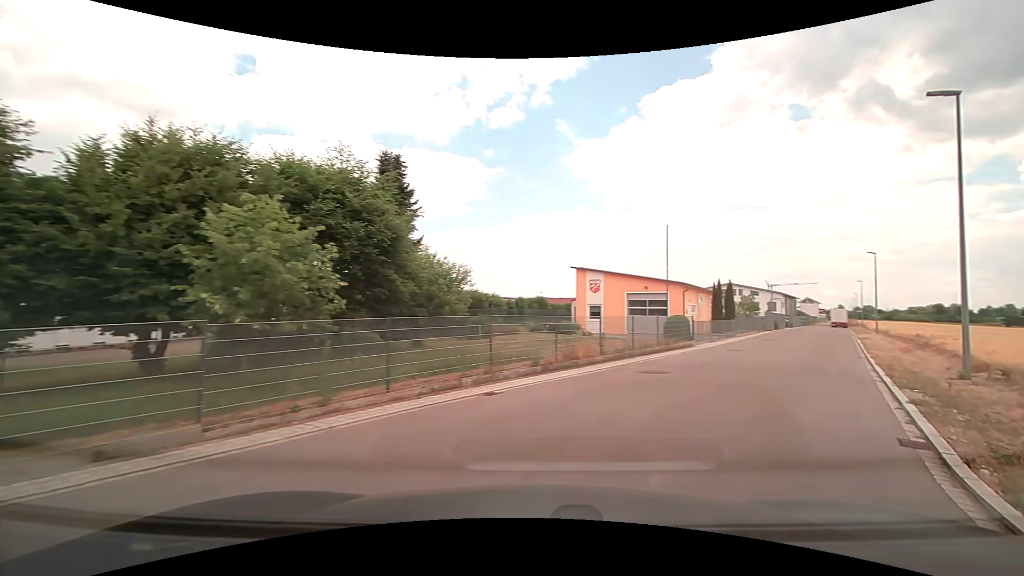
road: residential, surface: asphalt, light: Day
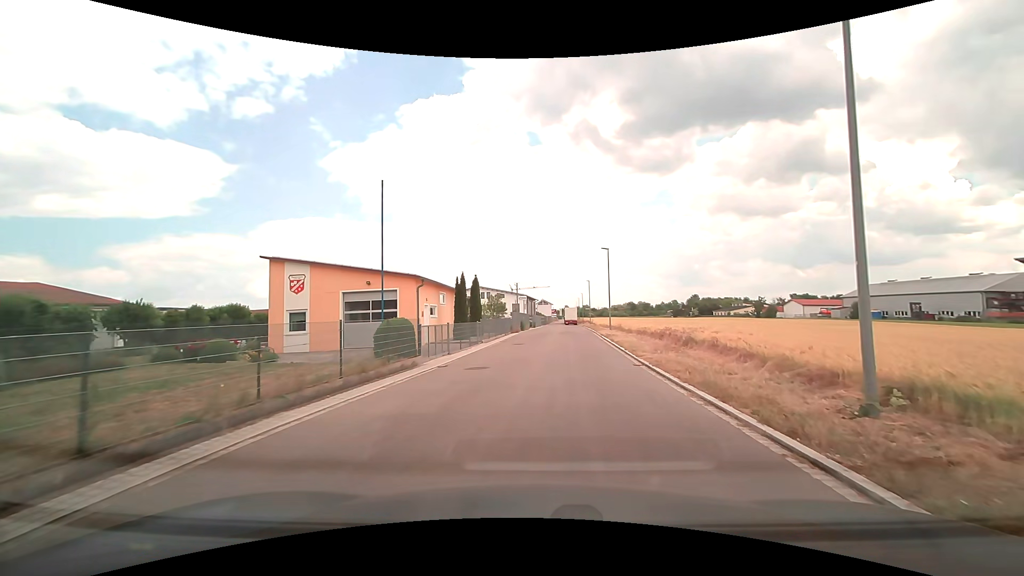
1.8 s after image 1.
(+3.2, +10.1) m; +27°
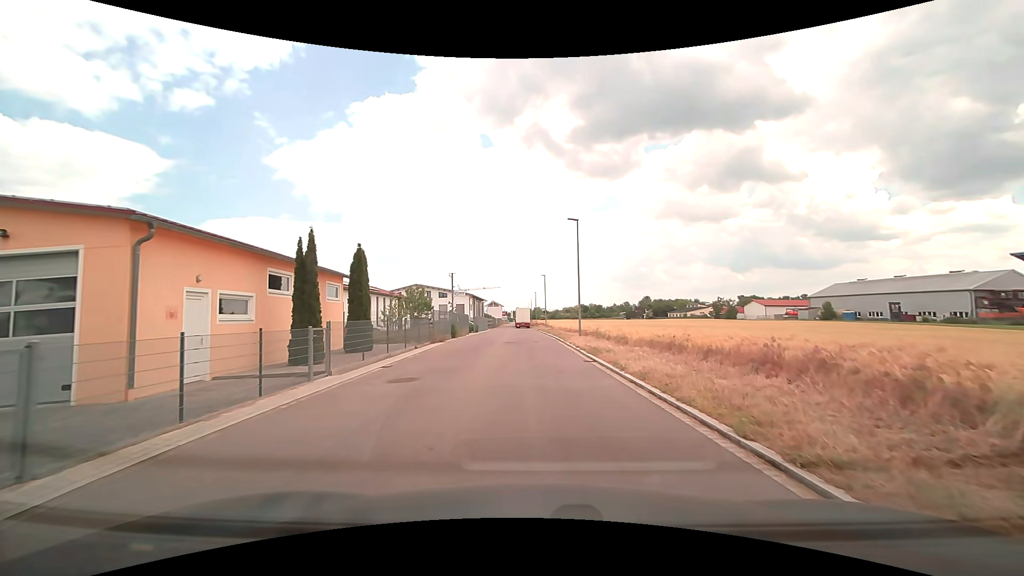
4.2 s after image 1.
(+0.9, +15.8) m; +6°
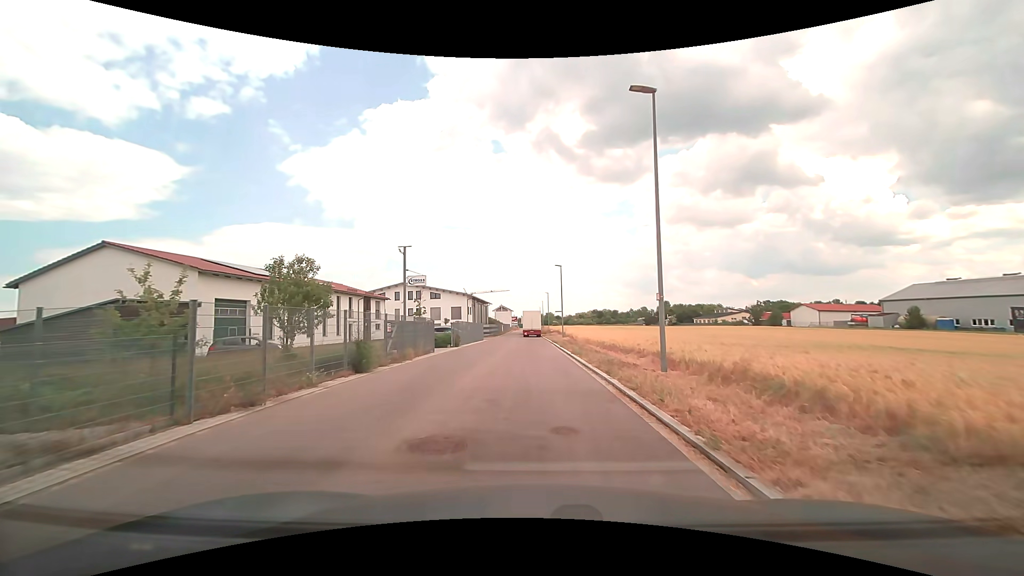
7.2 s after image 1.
(-0.2, +20.5) m; -2°
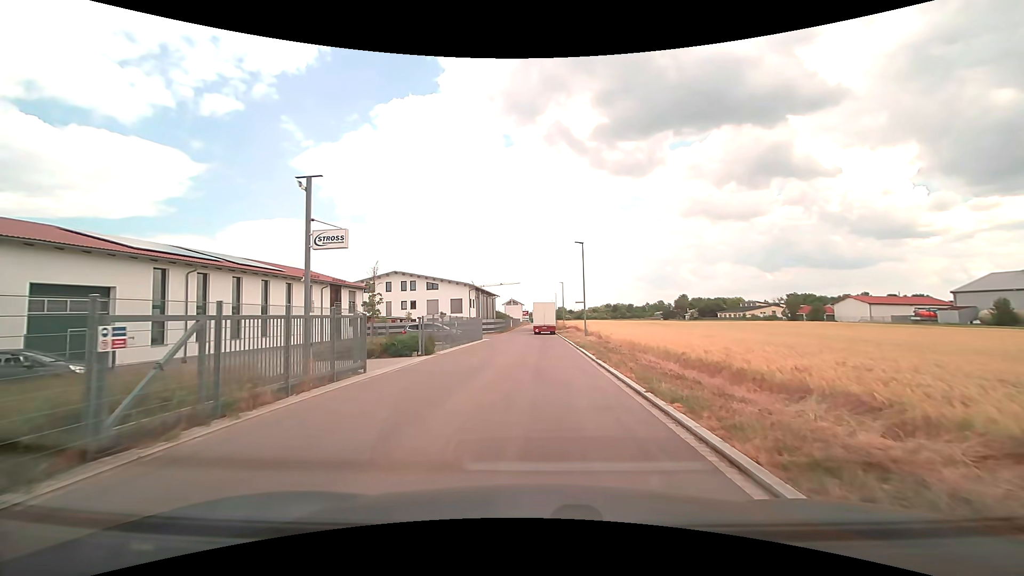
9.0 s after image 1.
(-0.2, +13.0) m; -2°
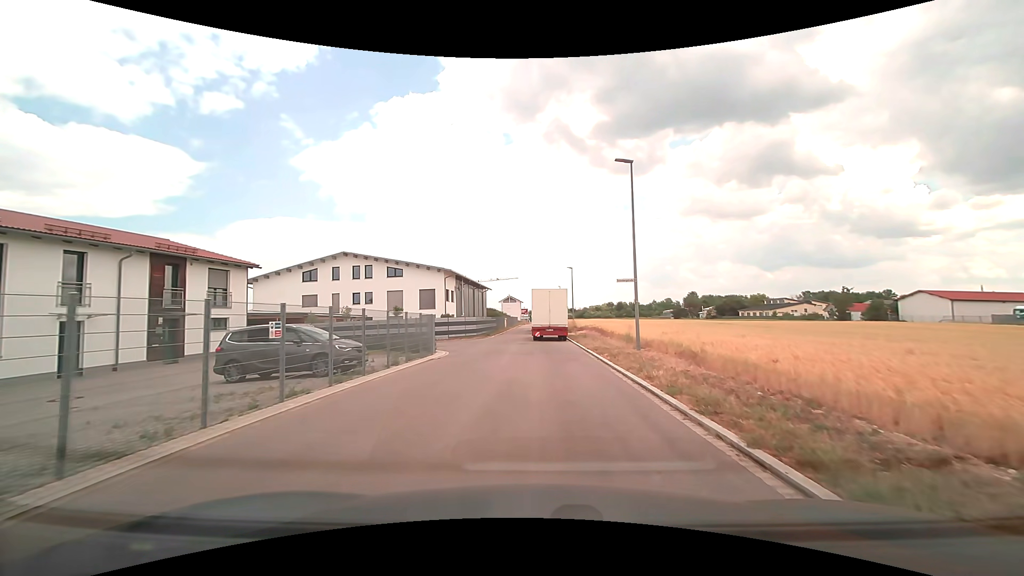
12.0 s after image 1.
(0.0, +21.7) m; 0°
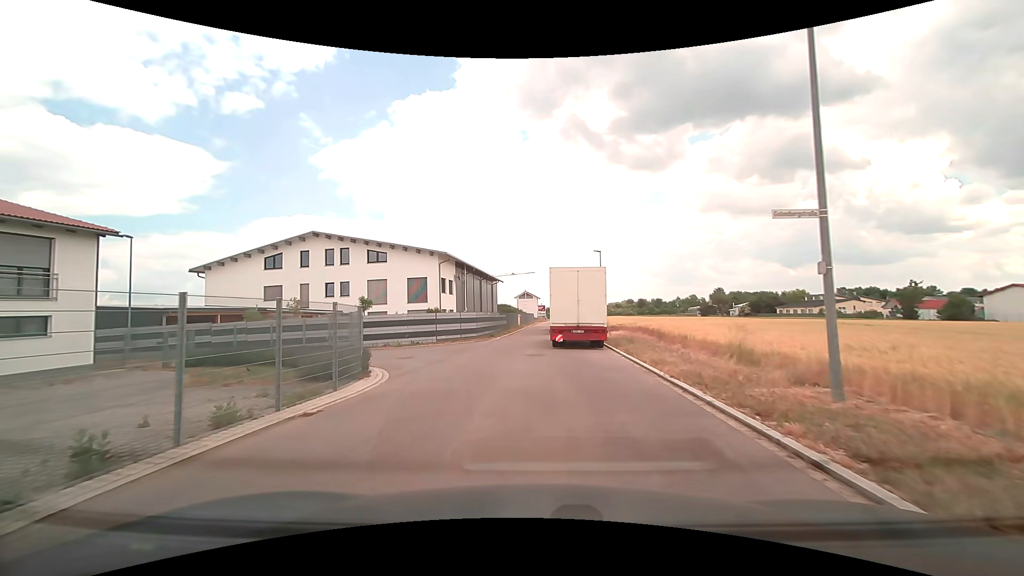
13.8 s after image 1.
(-0.1, +12.6) m; -2°
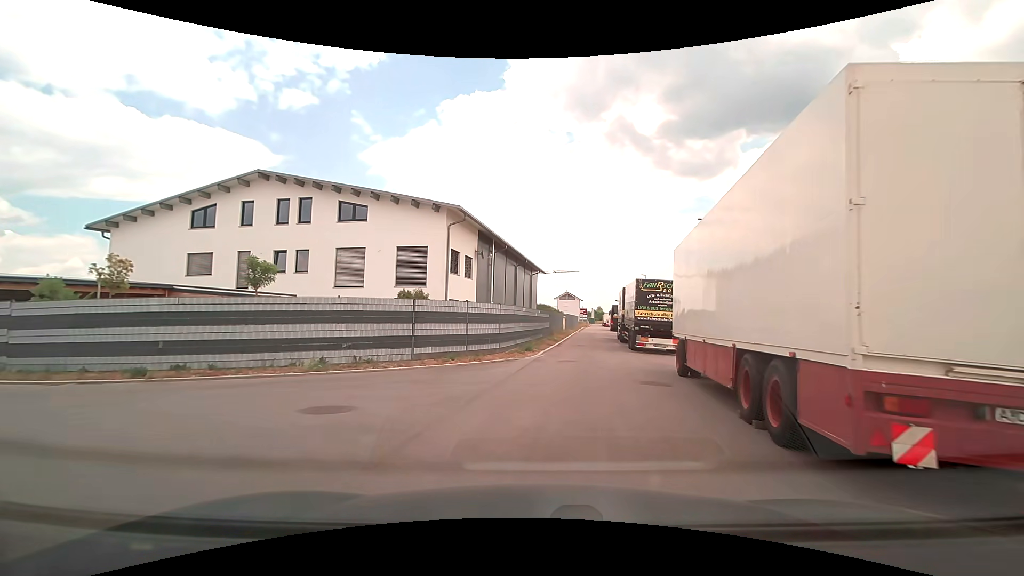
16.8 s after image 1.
(-1.5, +18.1) m; -4°
(+1, +10) (+2, +20) (+3, +30) (+4, +40) (+6, +50) (+7, +60) (+8, +69) (+9, +79) (+11, +89) (+12, +99) m
